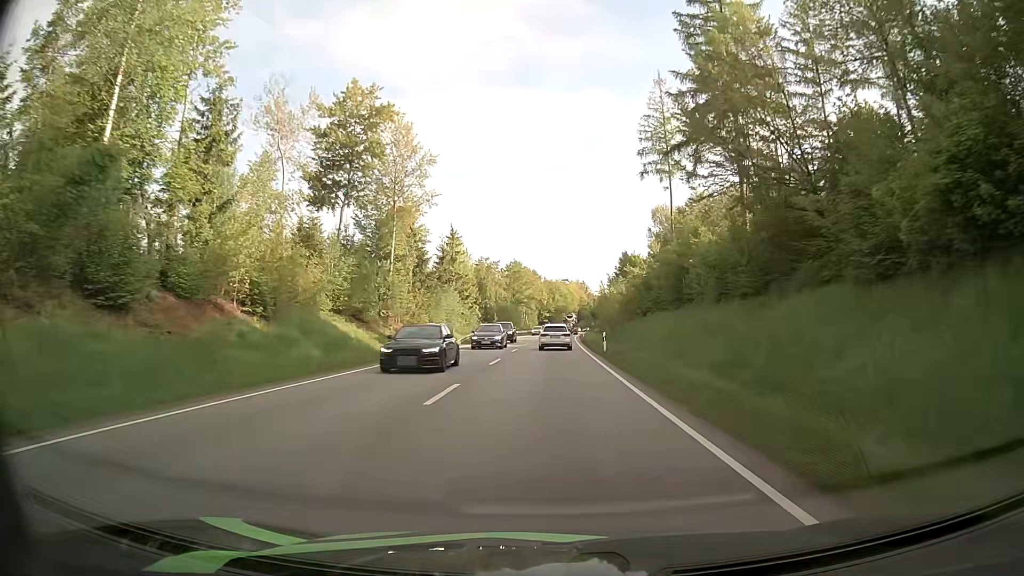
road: primary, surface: asphalt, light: Day
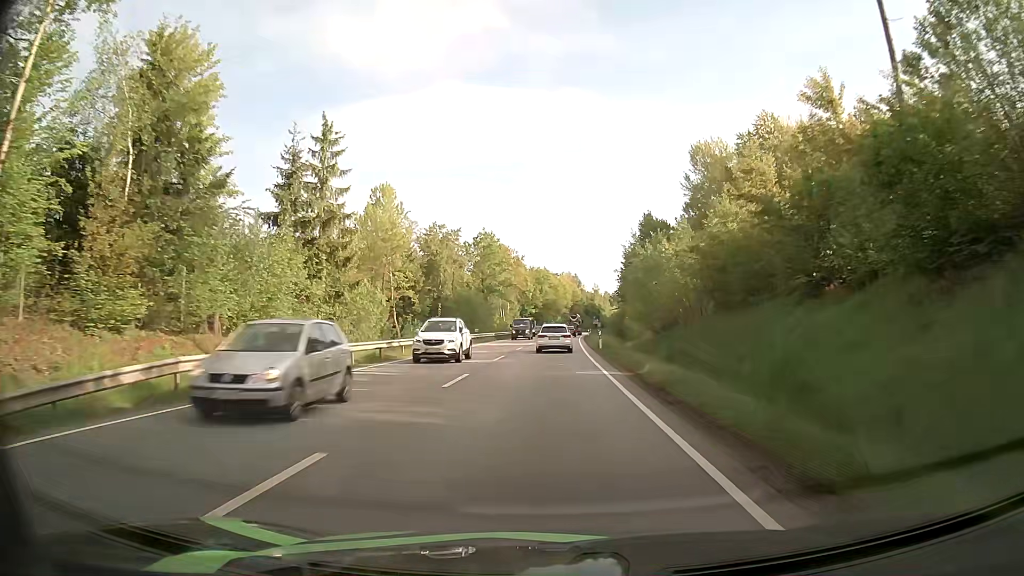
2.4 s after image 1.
(+0.4, +44.5) m; +1°
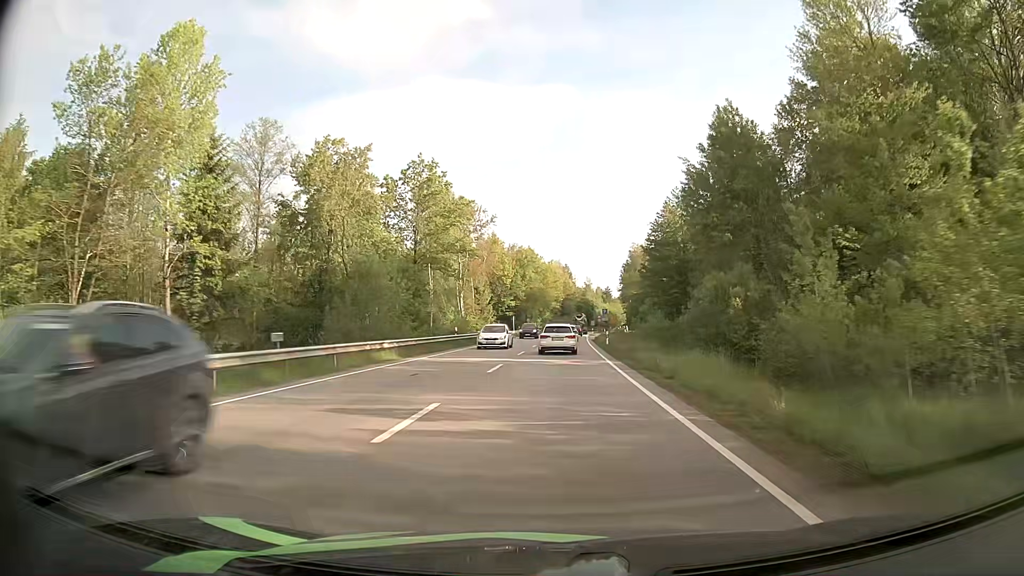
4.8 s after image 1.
(+0.4, +43.1) m; +1°
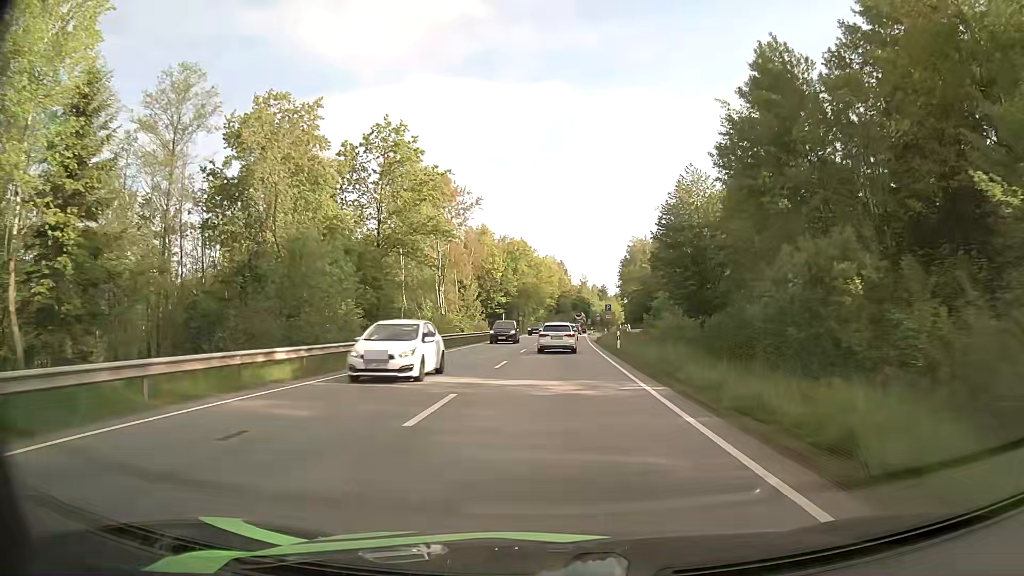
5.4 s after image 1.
(+0.1, +10.7) m; +1°
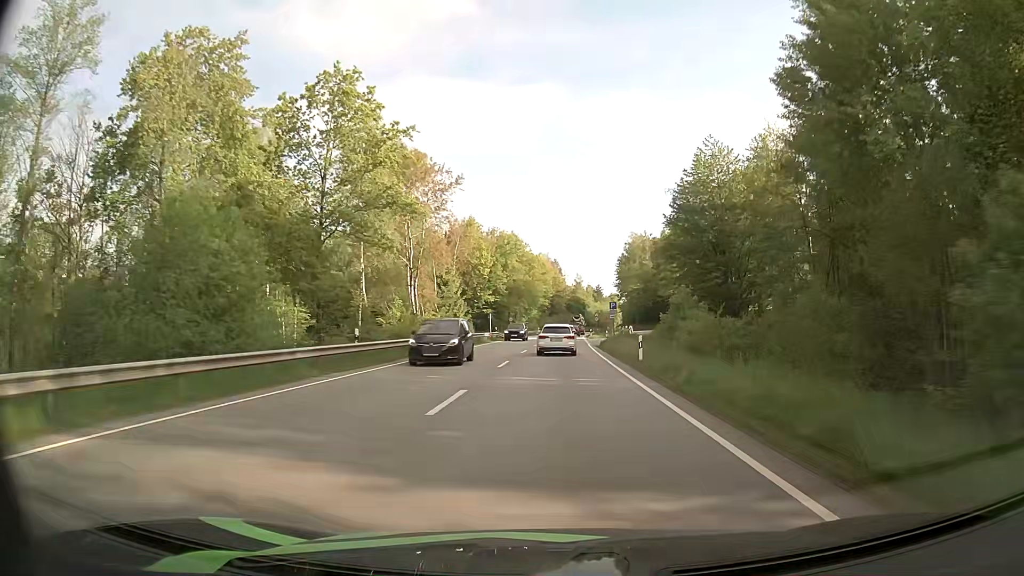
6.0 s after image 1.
(0.0, +10.7) m; 0°
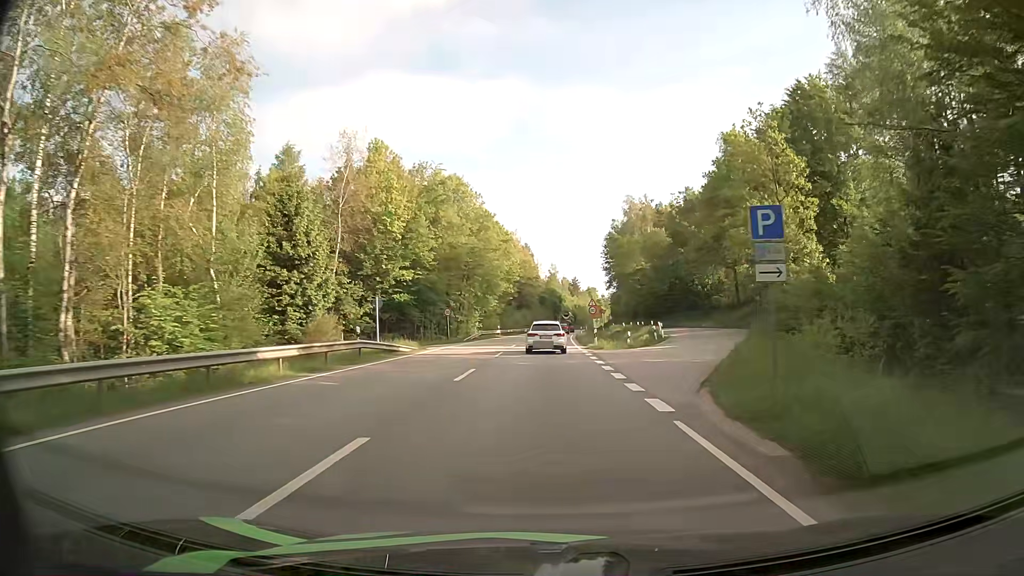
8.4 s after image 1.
(+0.8, +42.3) m; +2°
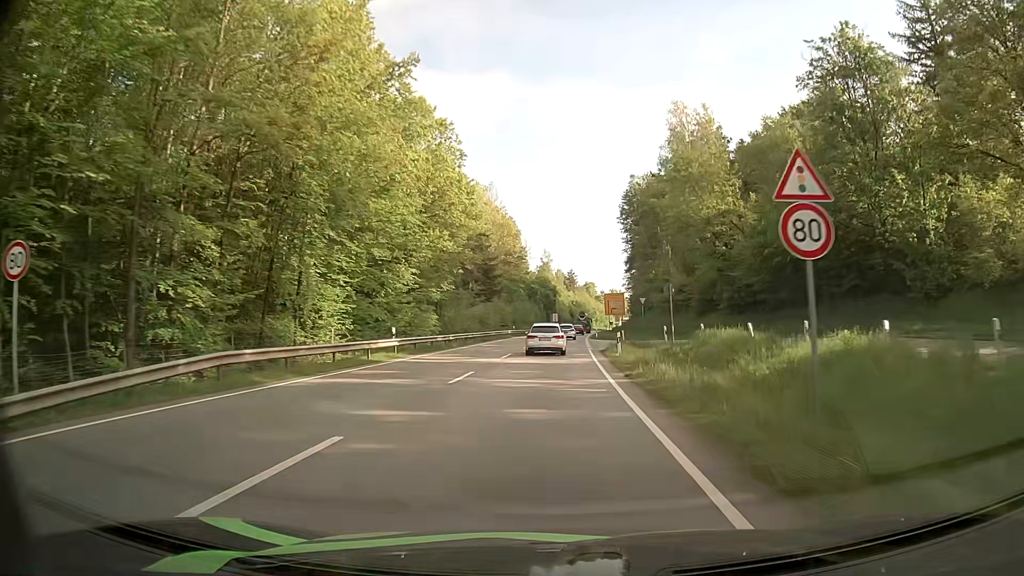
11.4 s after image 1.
(+0.8, +52.4) m; +1°
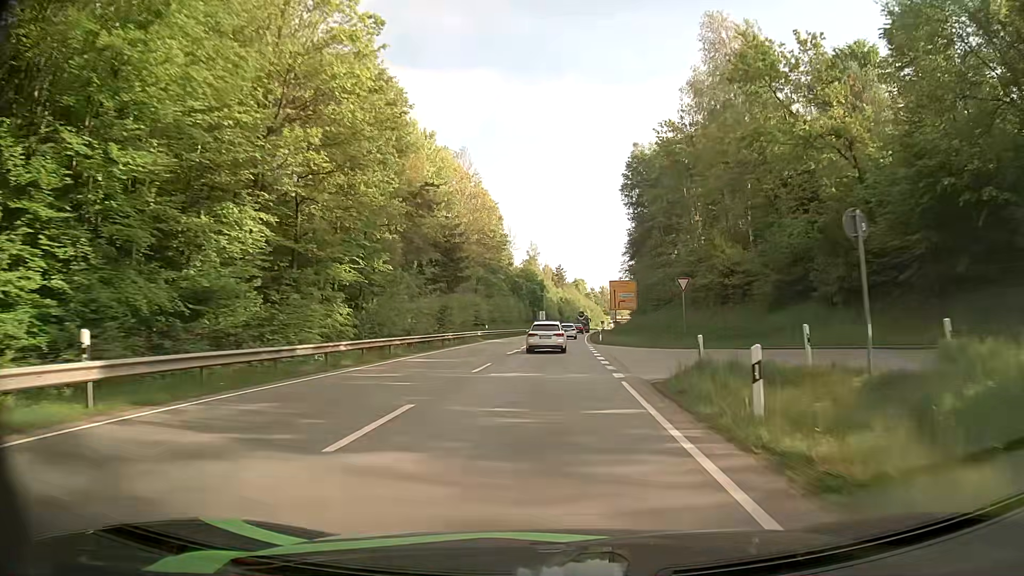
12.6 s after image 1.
(+0.1, +21.2) m; +1°
(0, +10) (0, +20) (0, +30) (+1, +40) (+1, +50) (+1, +60) (+2, +70) (+3, +80) (+3, +90) (+4, +100) m
